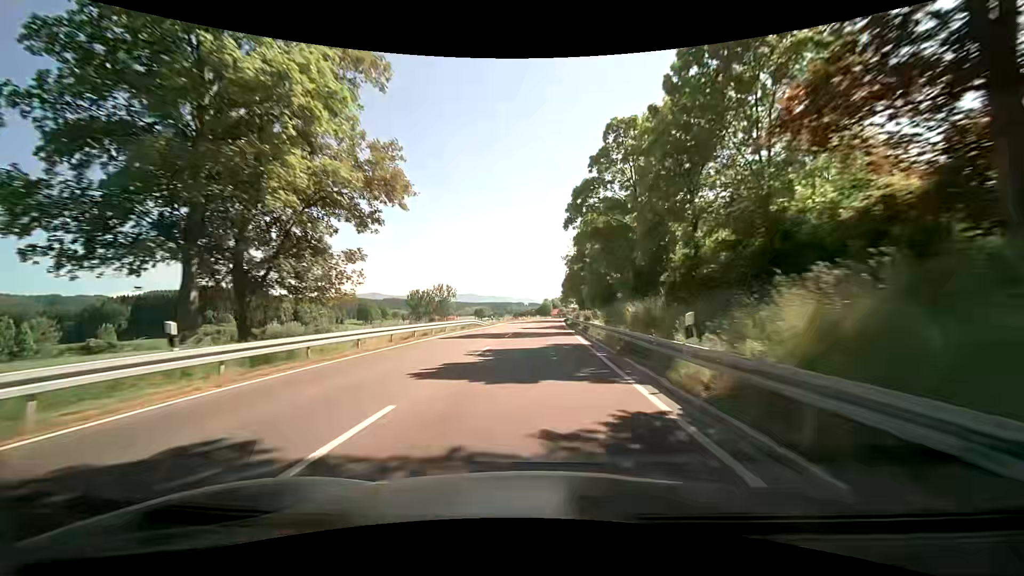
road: primary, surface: asphalt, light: Day
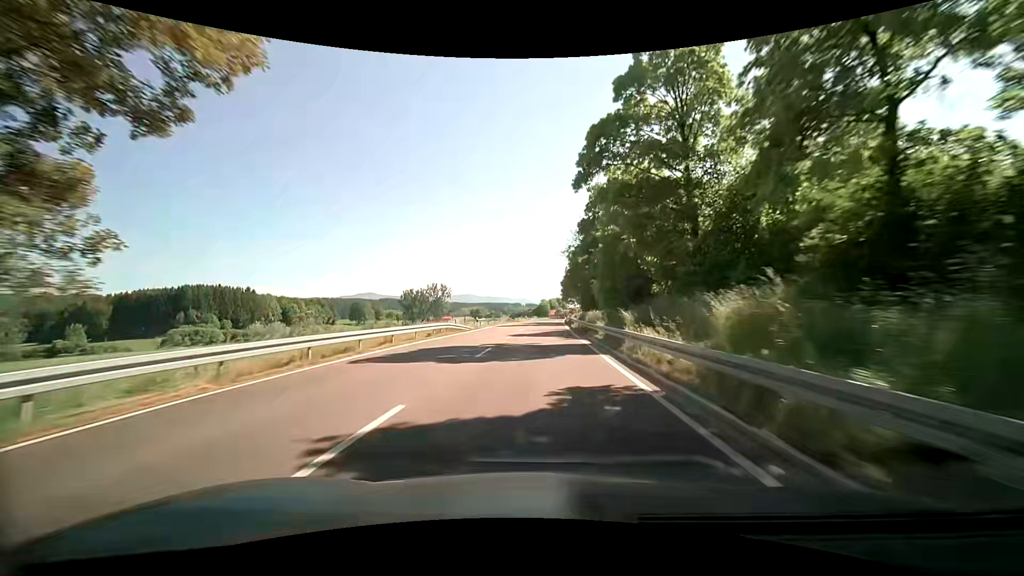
(+0.1, +12.1) m; 0°
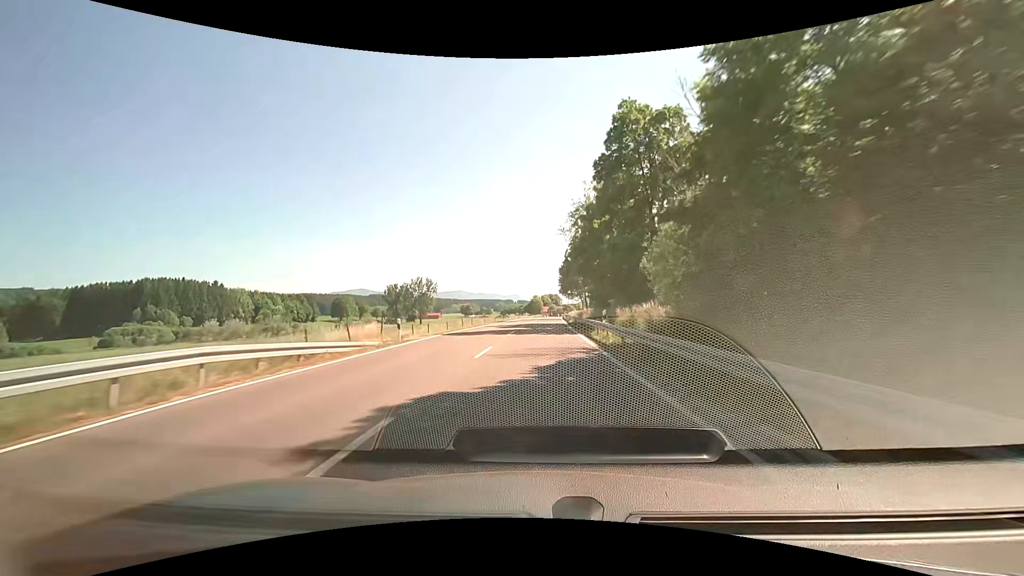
(-0.2, +24.9) m; 0°
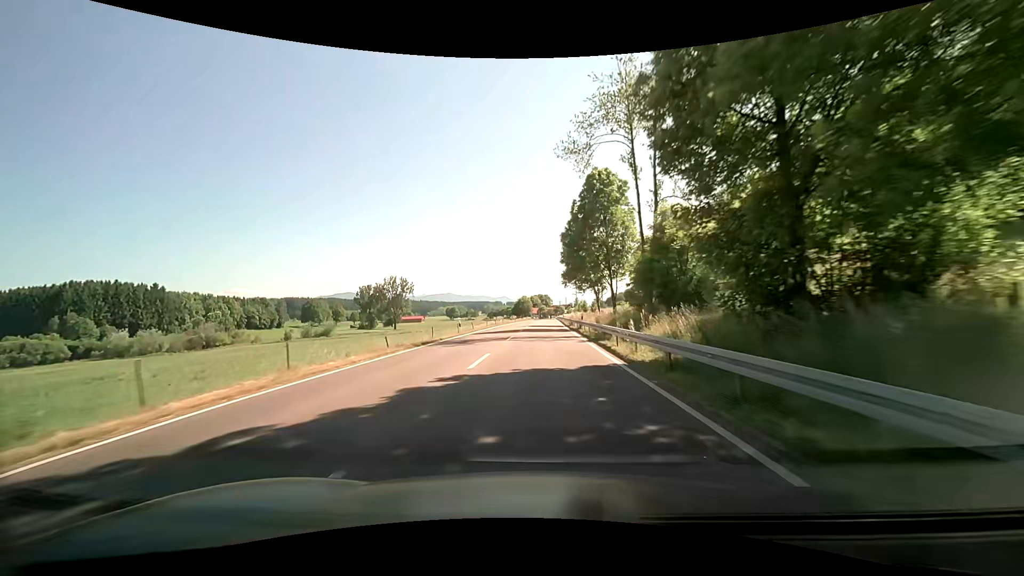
(+0.8, +38.2) m; +2°
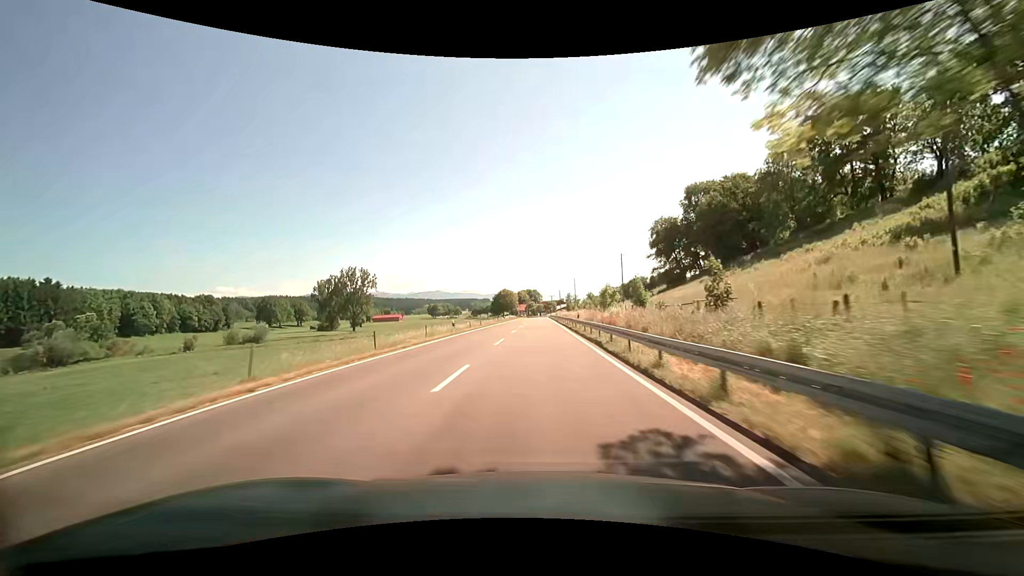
(0.0, +51.9) m; 0°
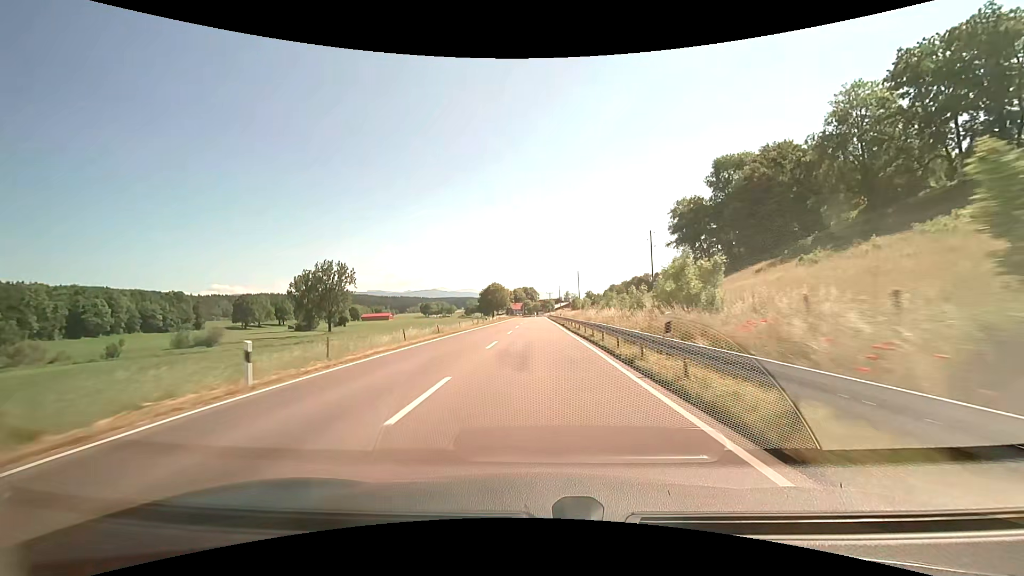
(-0.1, +26.3) m; 0°
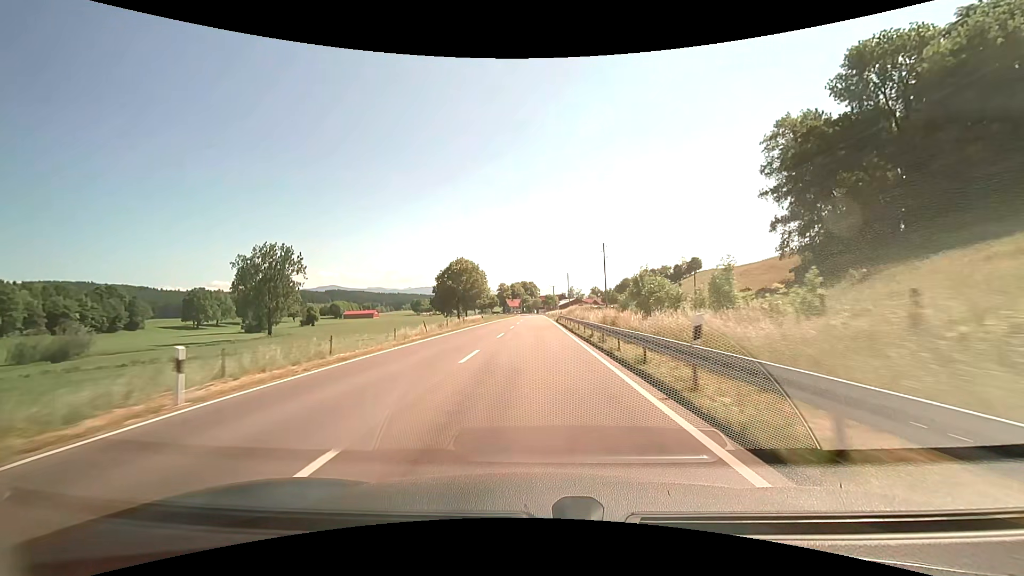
(+1.1, +53.3) m; +2°
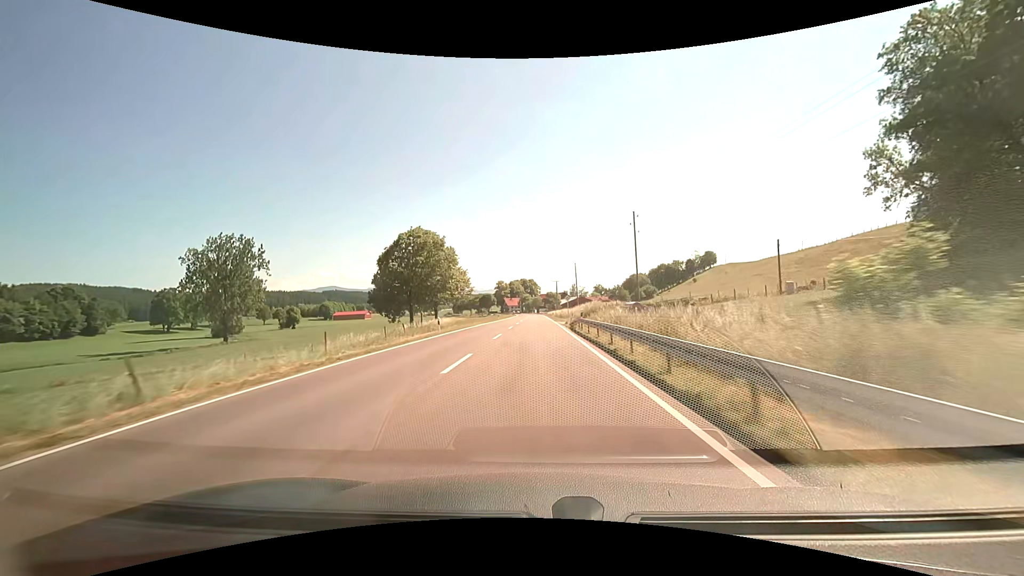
(-0.4, +26.2) m; -1°
(0, +10) (0, +20) (0, +30) (0, +40) (0, +50) (0, +60) (0, +70) (0, +80) (+1, +90) (+1, +100) m
